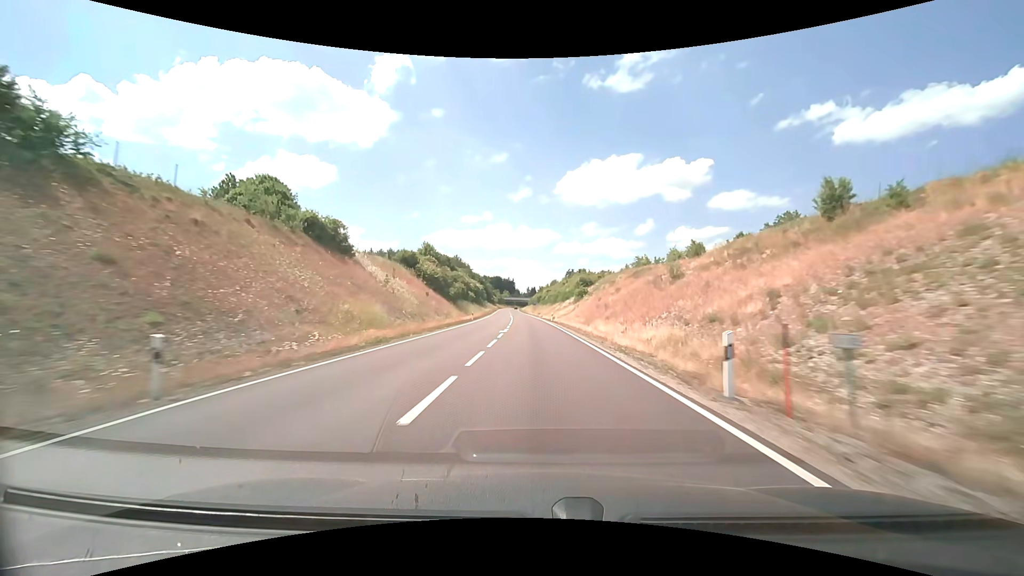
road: primary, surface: asphalt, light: Day
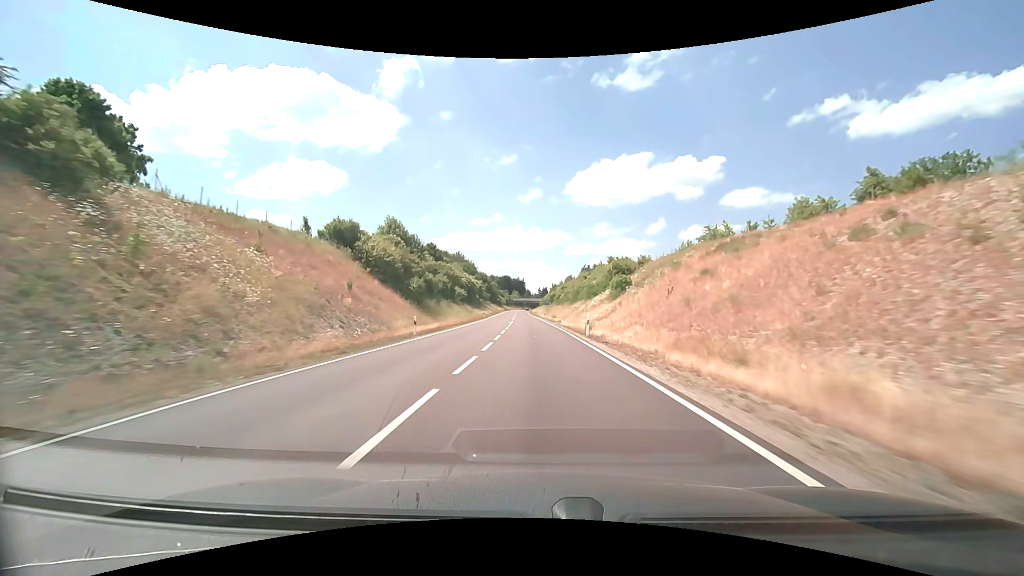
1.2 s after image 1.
(-0.4, +31.7) m; -1°
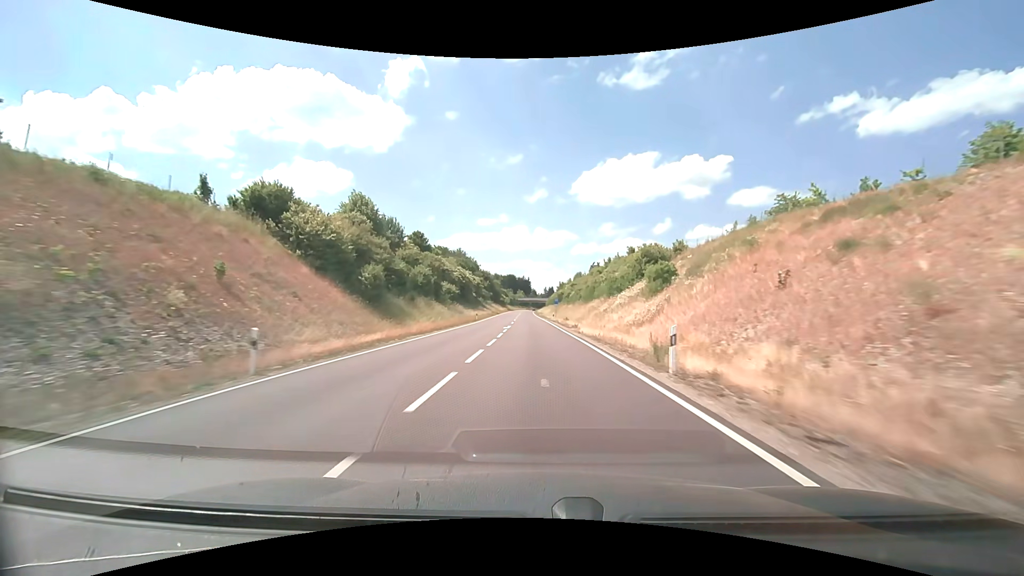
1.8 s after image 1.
(-0.1, +15.9) m; -1°
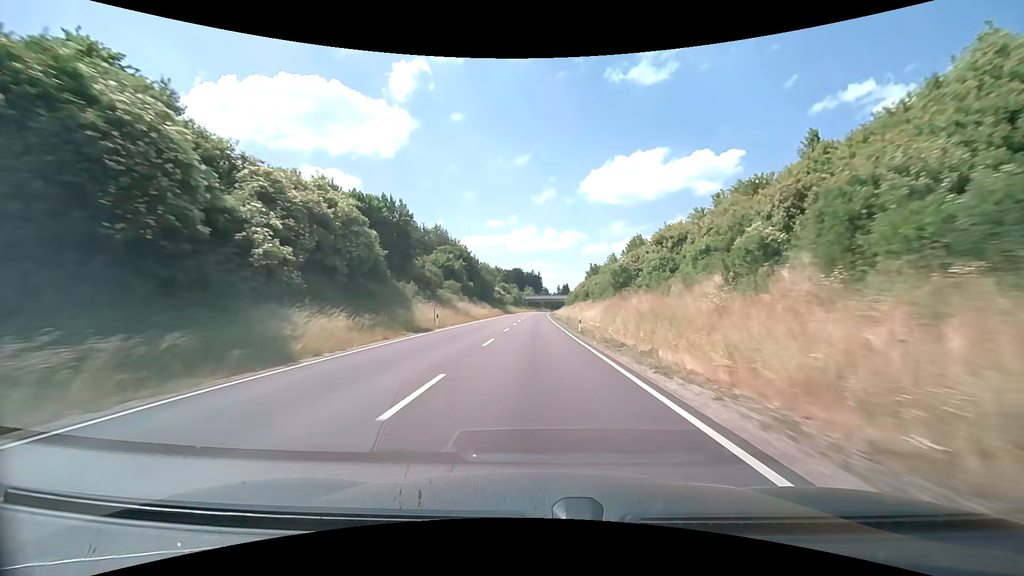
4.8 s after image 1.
(-1.1, +79.0) m; -1°
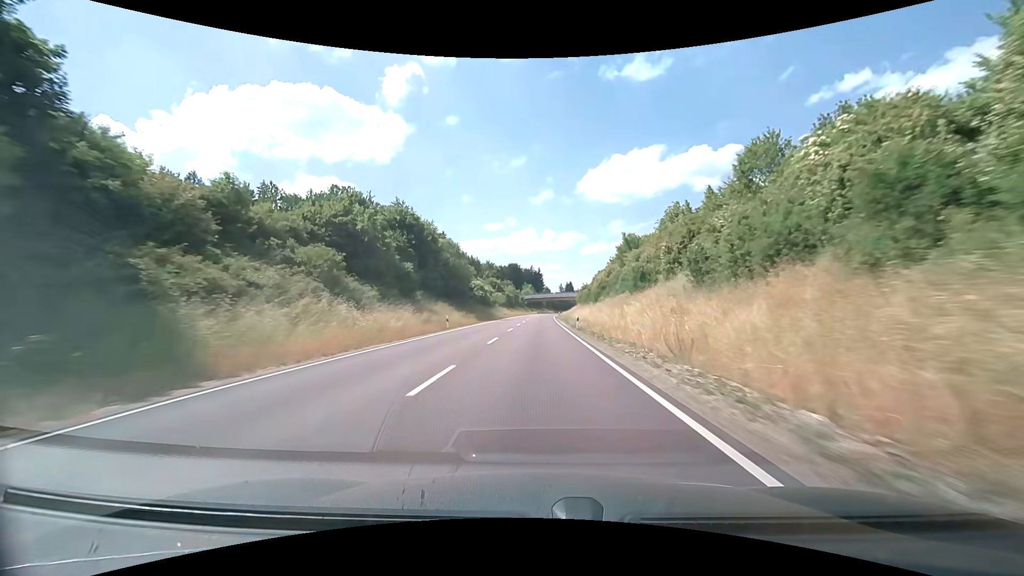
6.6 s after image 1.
(-0.2, +46.7) m; 0°
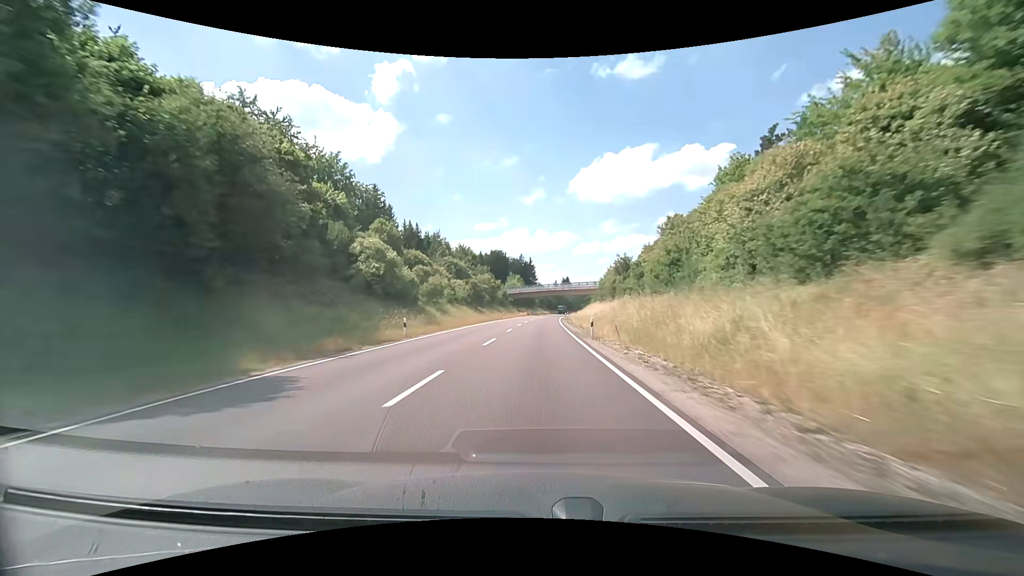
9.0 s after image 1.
(+0.4, +61.2) m; +1°
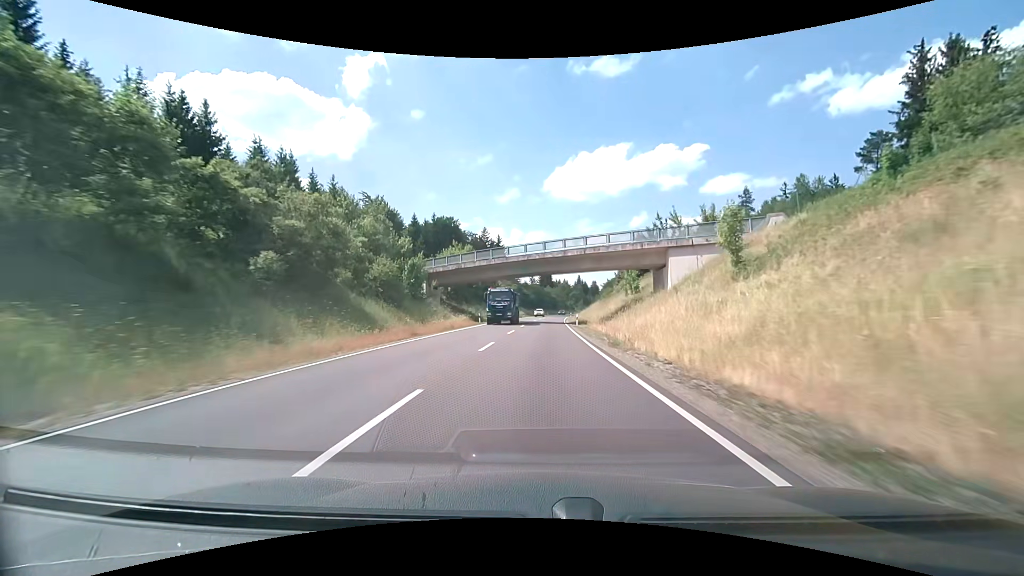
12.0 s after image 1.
(+1.1, +75.5) m; +3°
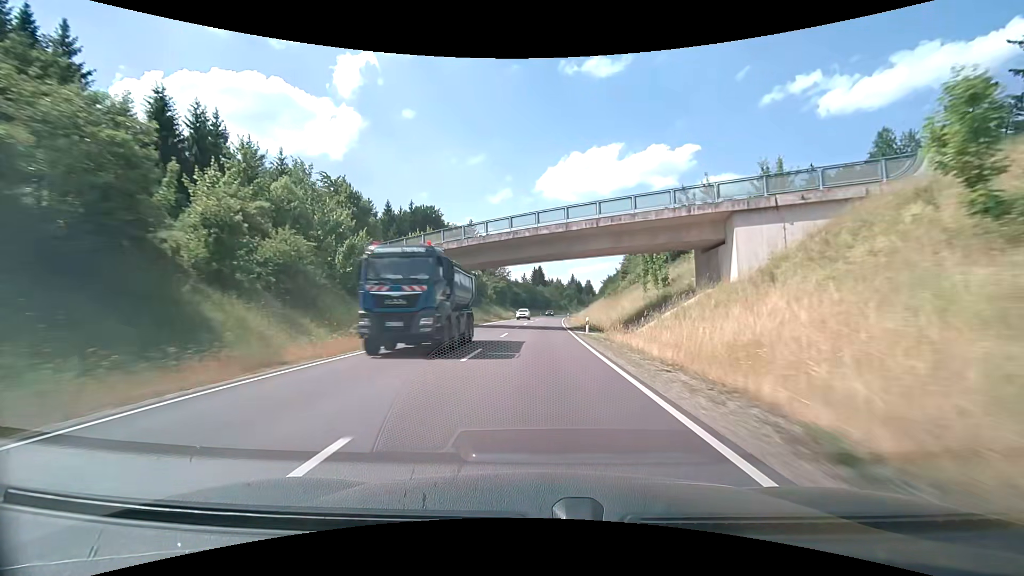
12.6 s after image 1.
(+0.1, +15.1) m; +1°
